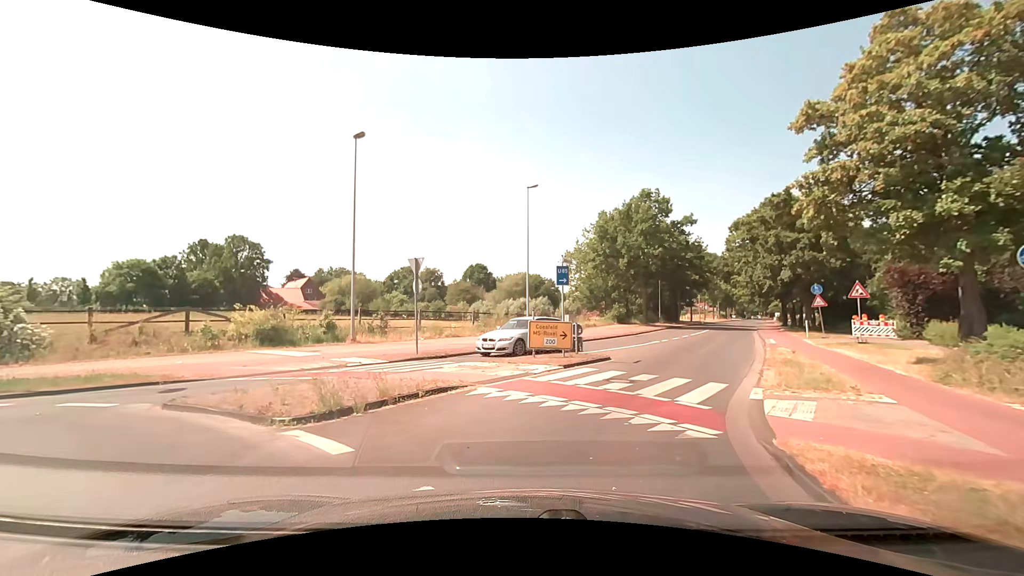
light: Day
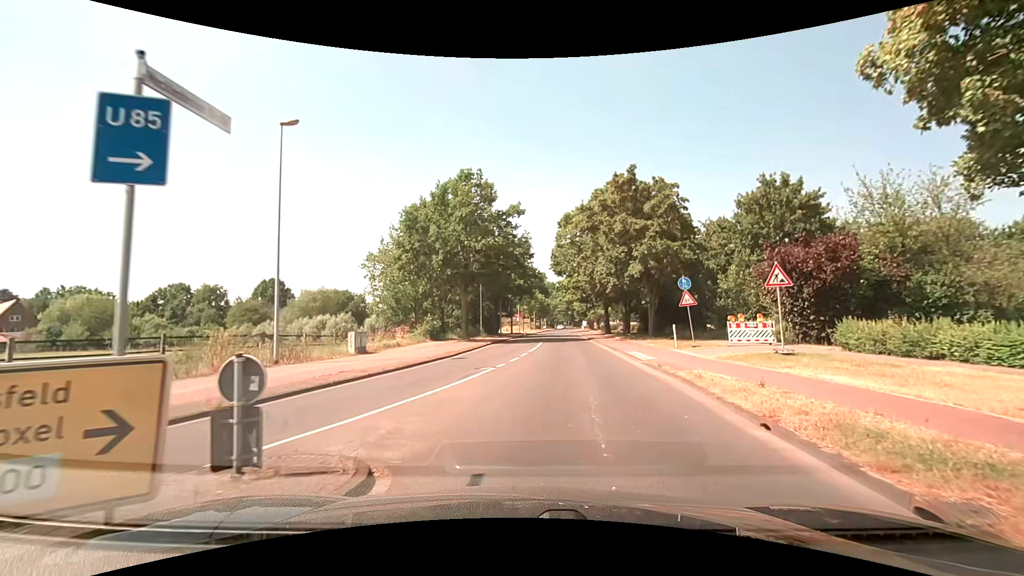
(+1.9, +12.3) m; +21°
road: secondary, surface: asphalt
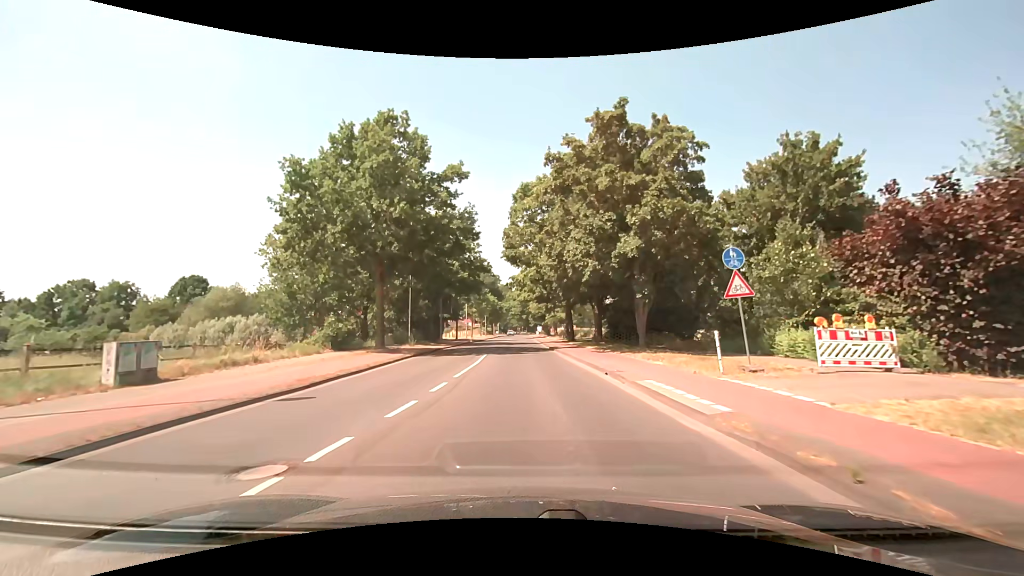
(+0.7, +11.5) m; +6°
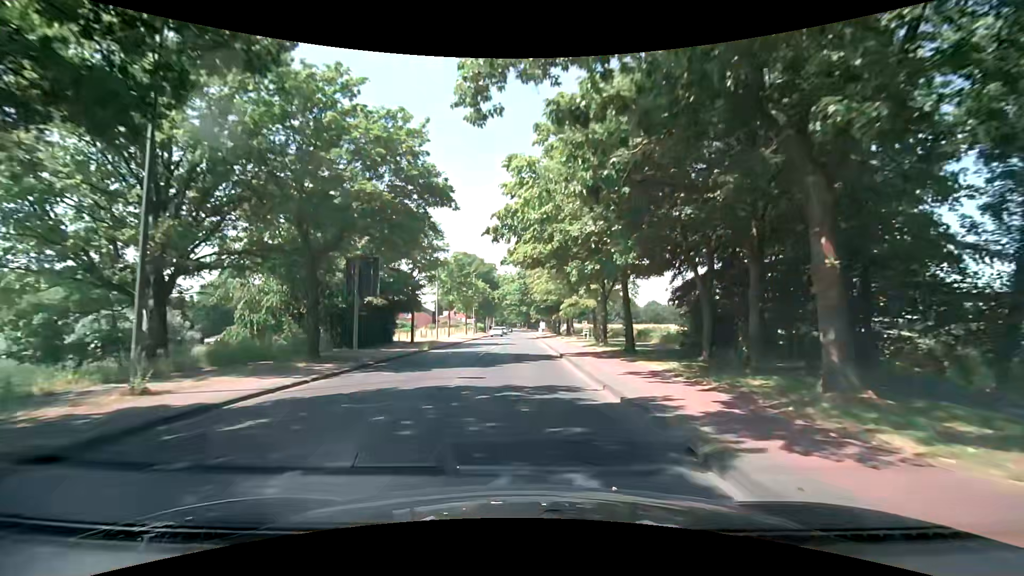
(-0.3, +26.3) m; 0°
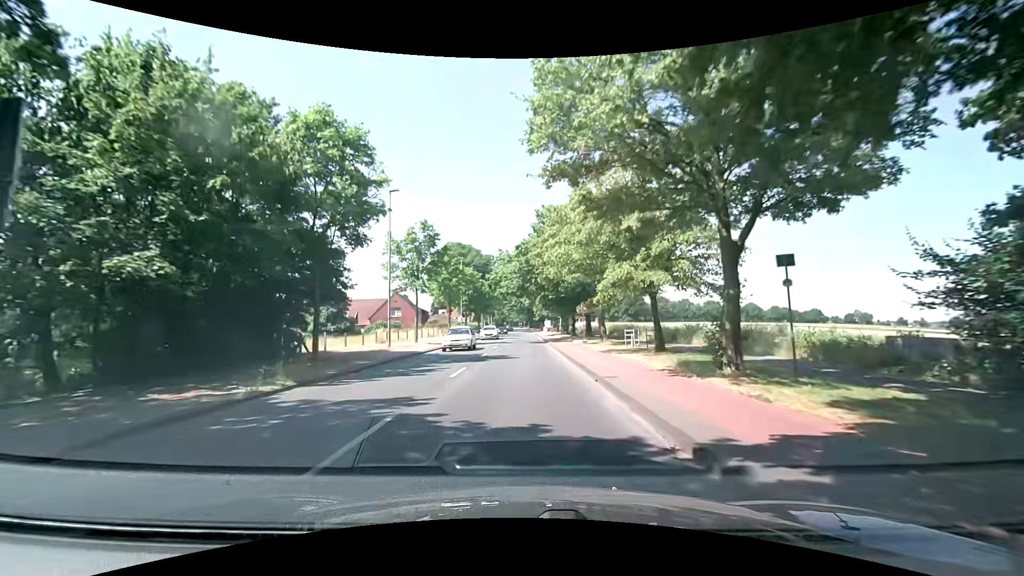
(-0.1, +18.8) m; 0°
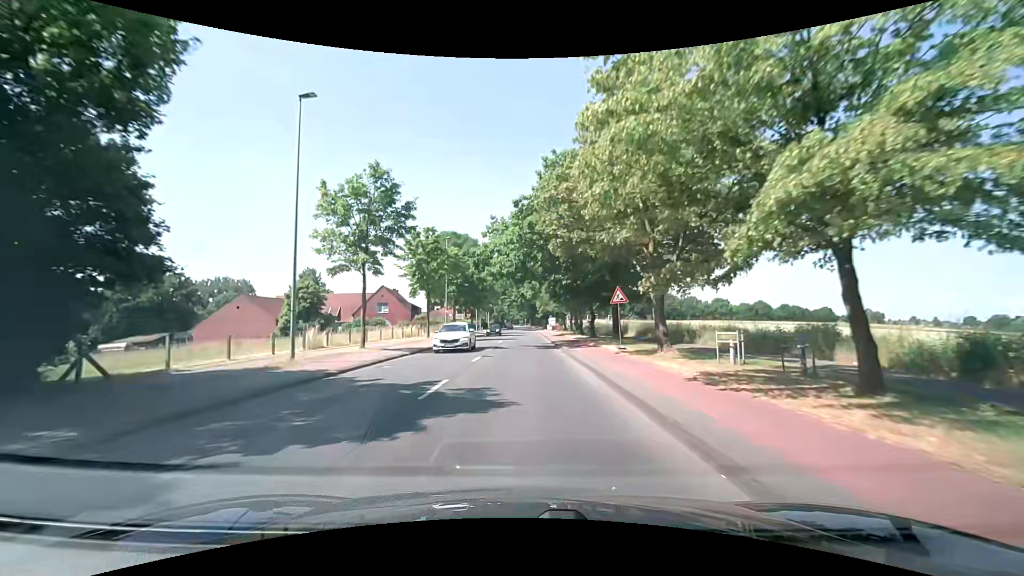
(-0.1, +13.7) m; 0°
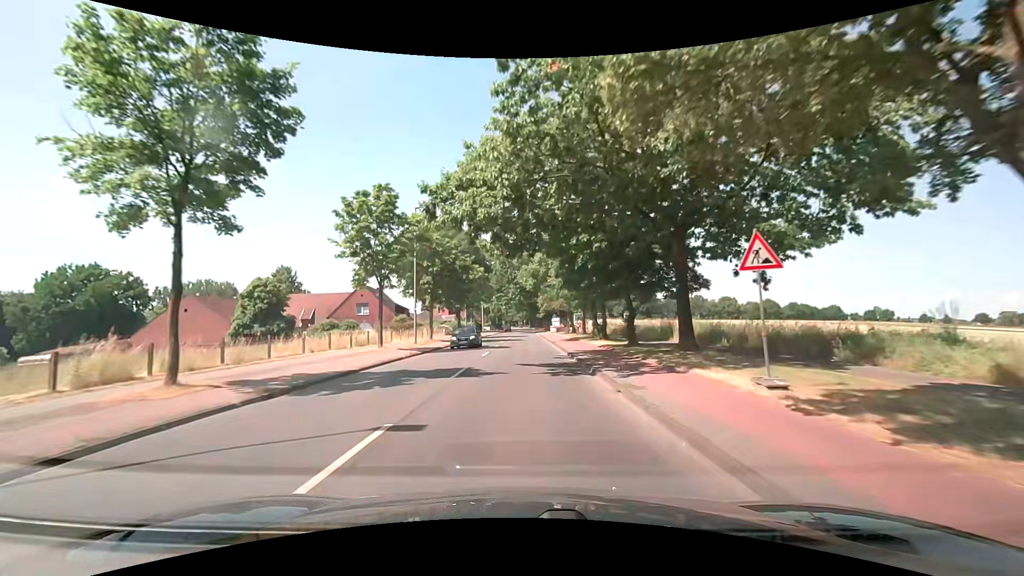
(-0.1, +14.4) m; 0°
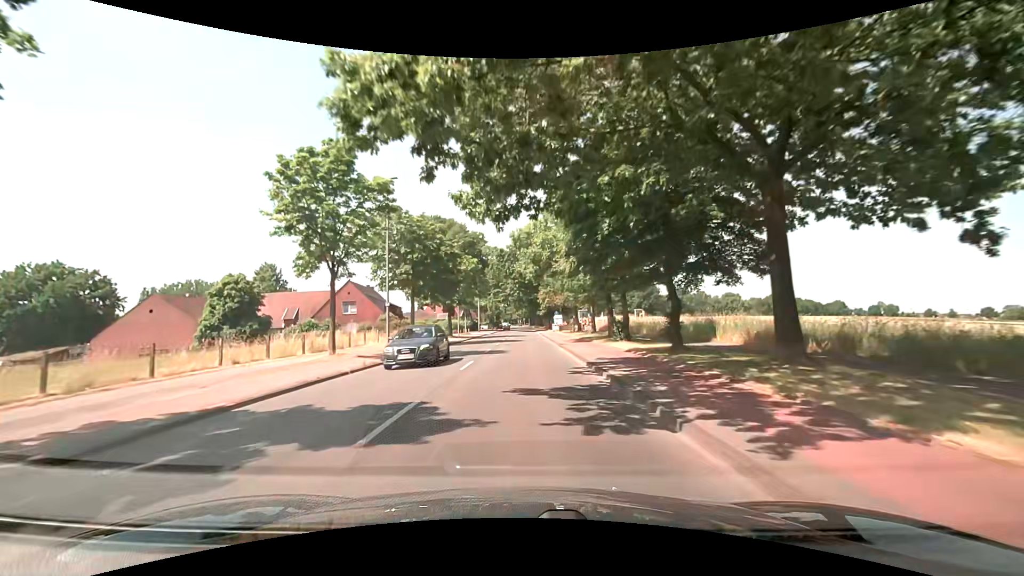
(0.0, +7.3) m; +1°
(0, +10) (0, +20) (0, +30) (0, +40) (0, +50) (-1, +60) (-1, +70) (-1, +80) (-1, +90) (-1, +100) m
